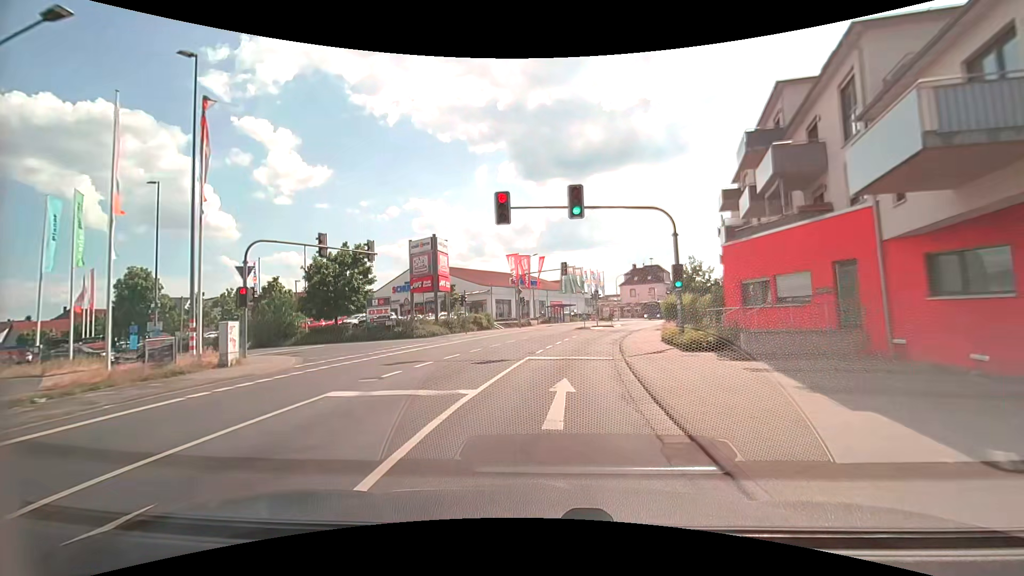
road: secondary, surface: asphalt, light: Day
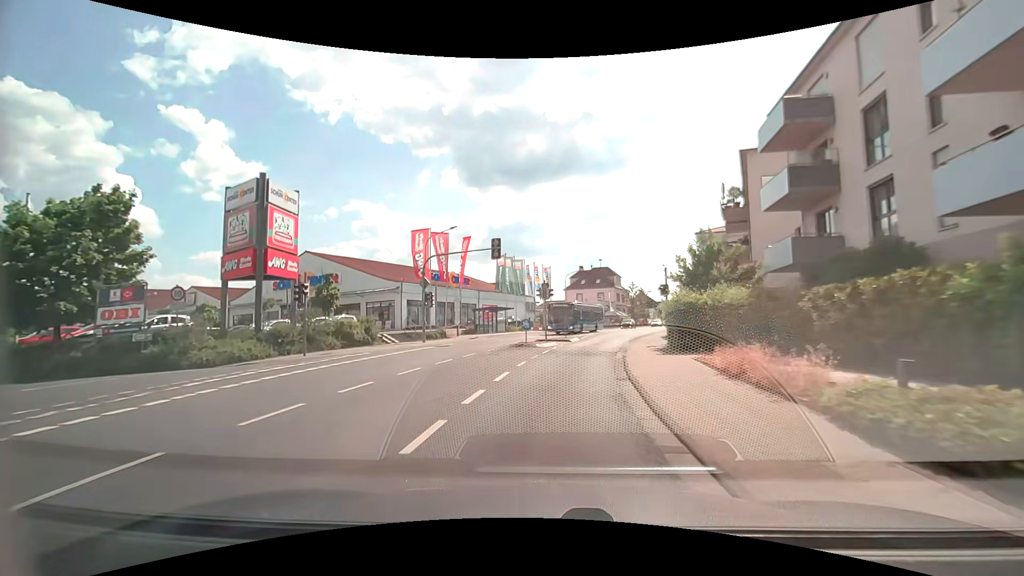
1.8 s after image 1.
(+1.2, +18.8) m; +7°
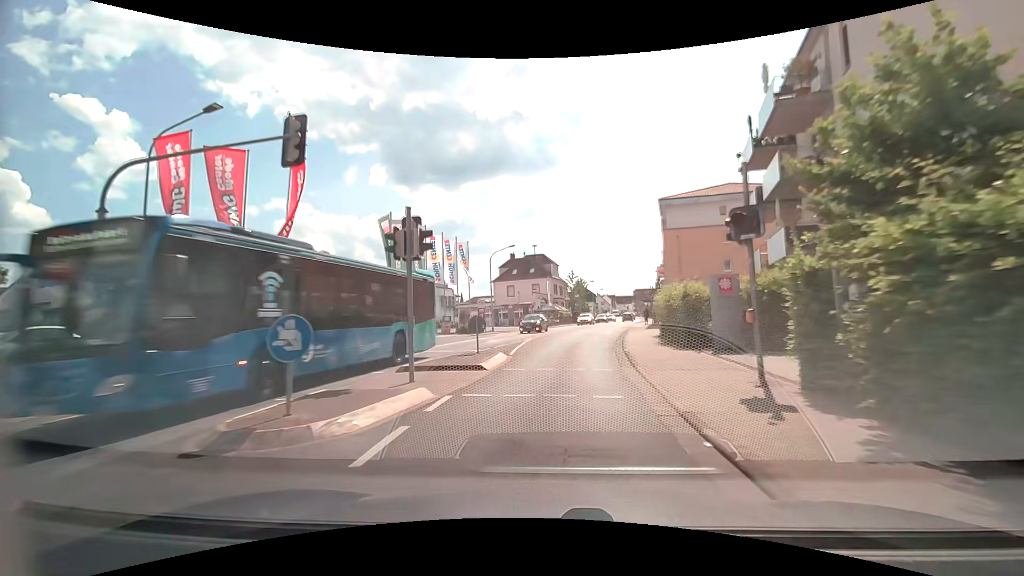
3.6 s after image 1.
(+1.3, +19.1) m; +8°
(0, +10) (+1, +20) (+2, +30) (+3, +40) (+5, +50) (+8, +59) (+10, +69) (+12, +79) (+15, +89) (+17, +98) m
